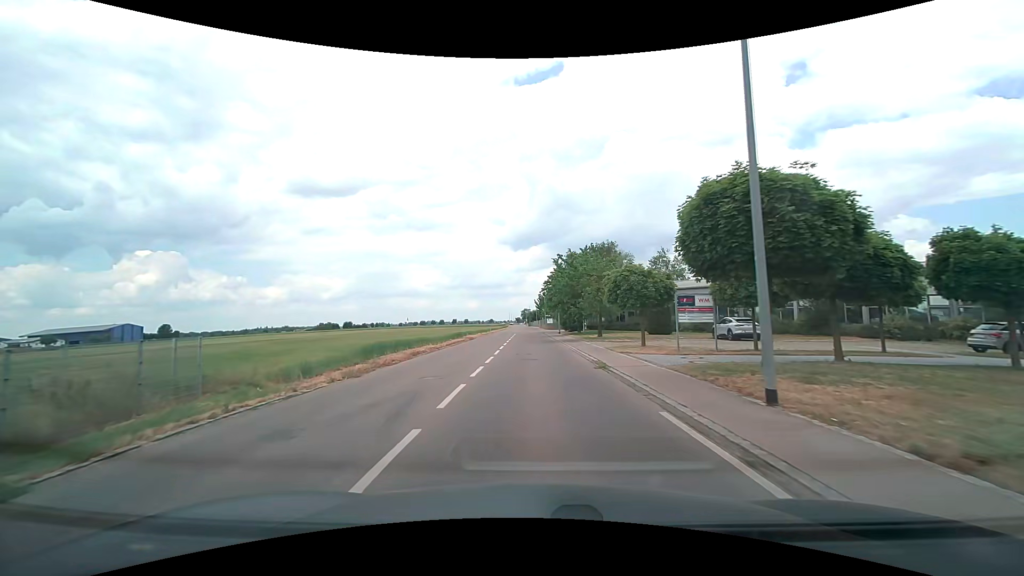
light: Day
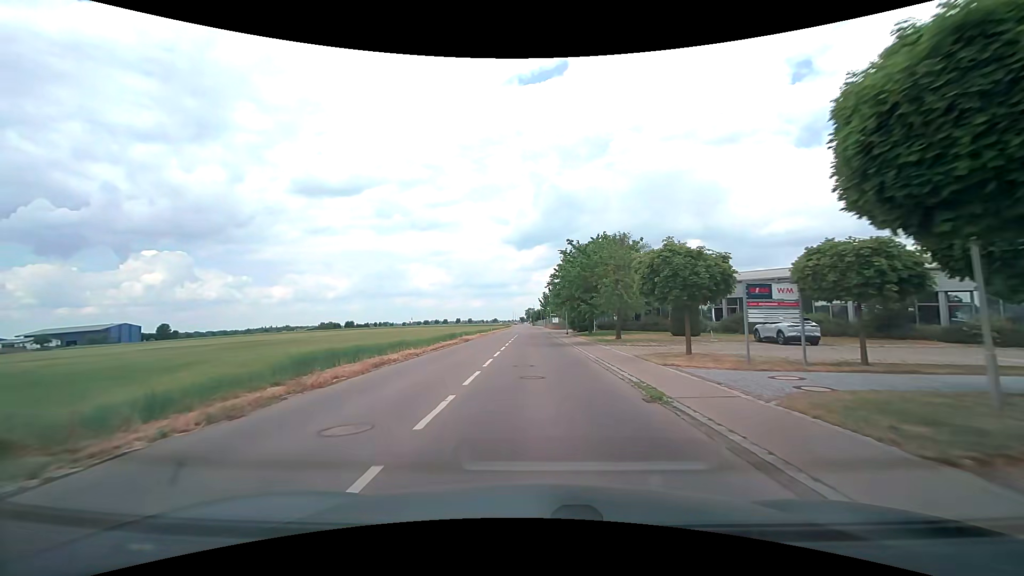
(0.0, +6.3) m; -1°
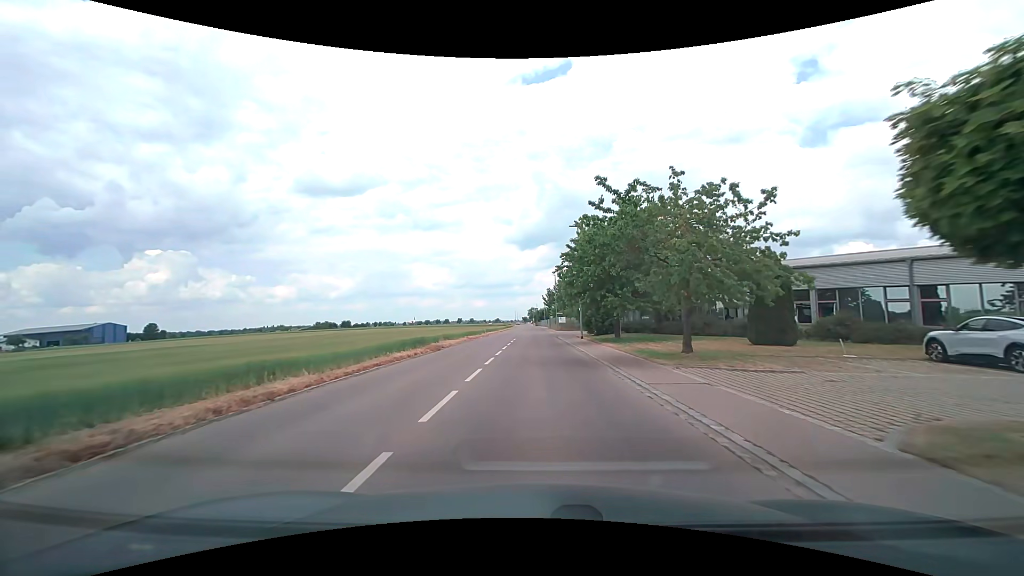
(0.0, +13.2) m; -1°
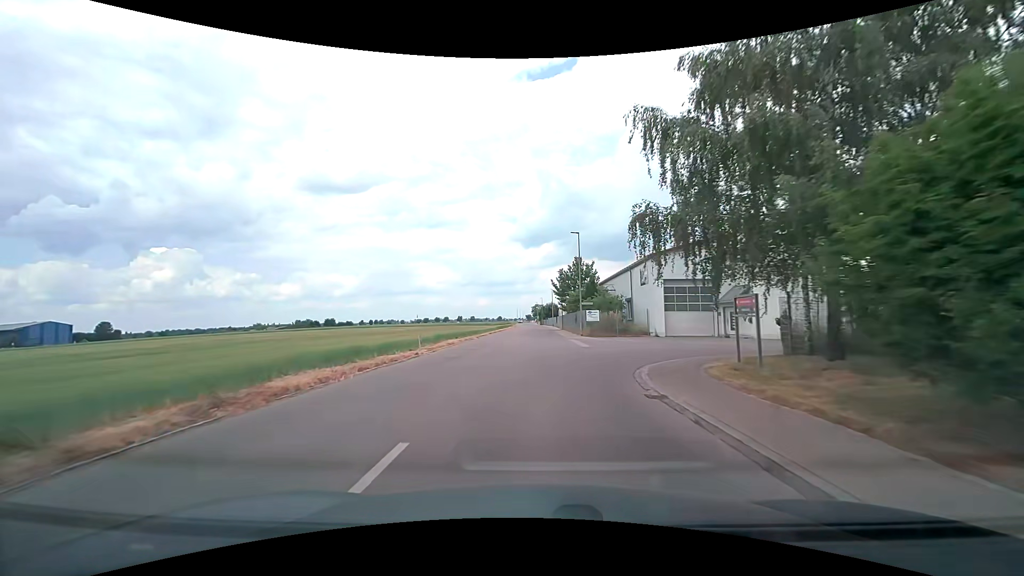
(0.0, +36.1) m; 0°
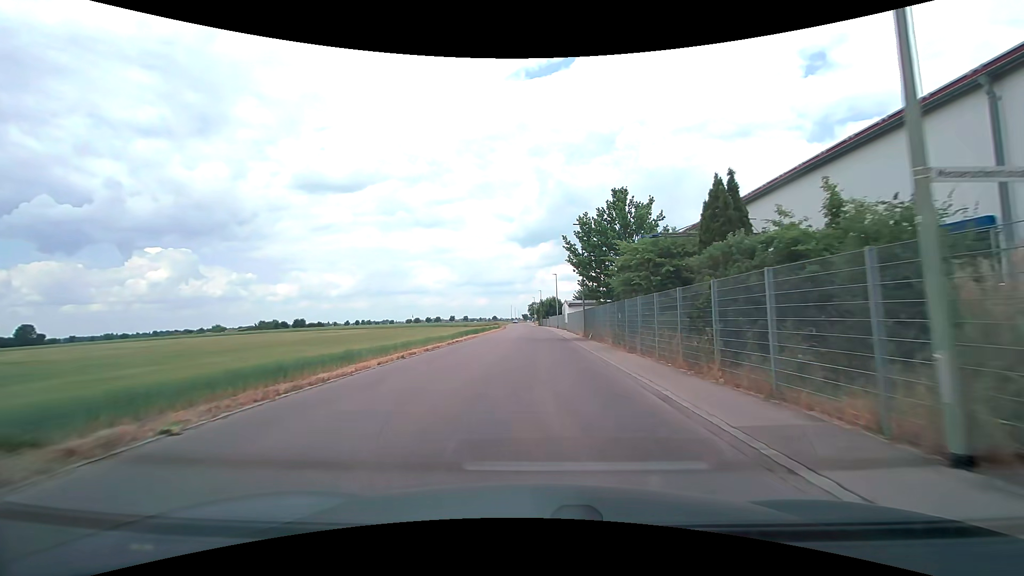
(0.0, +37.1) m; 0°
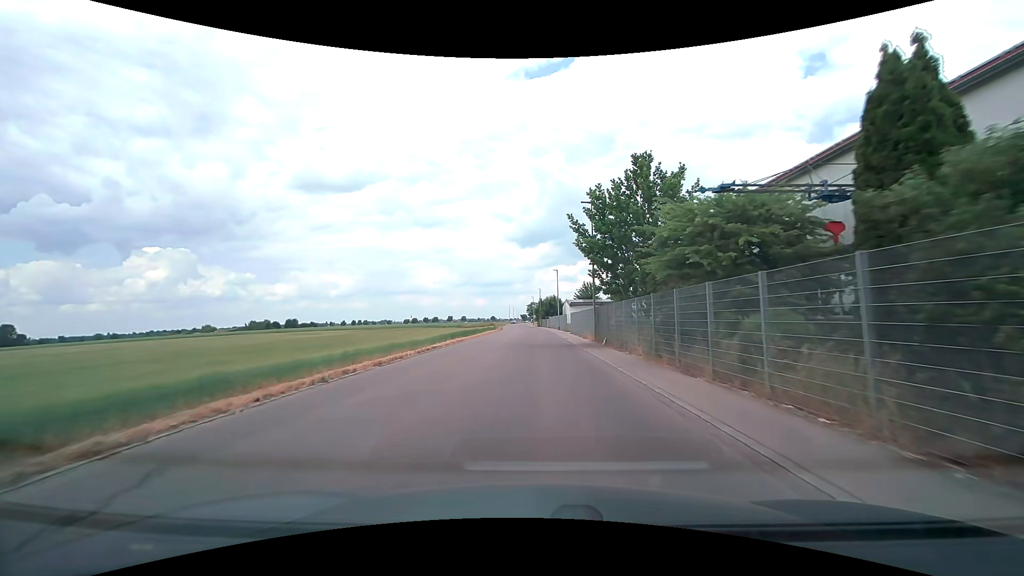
(0.0, +7.5) m; 0°
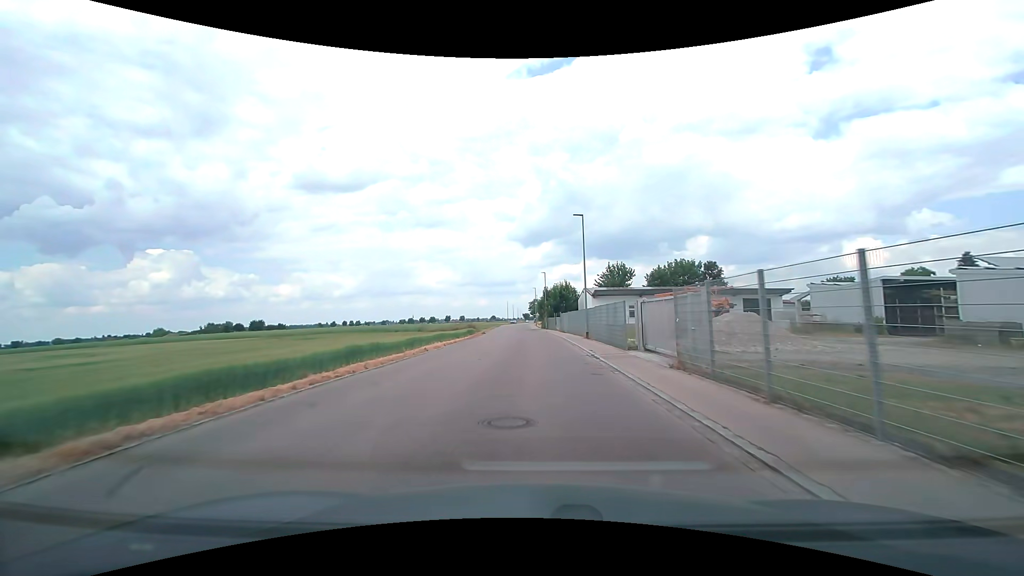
(0.0, +37.6) m; 0°
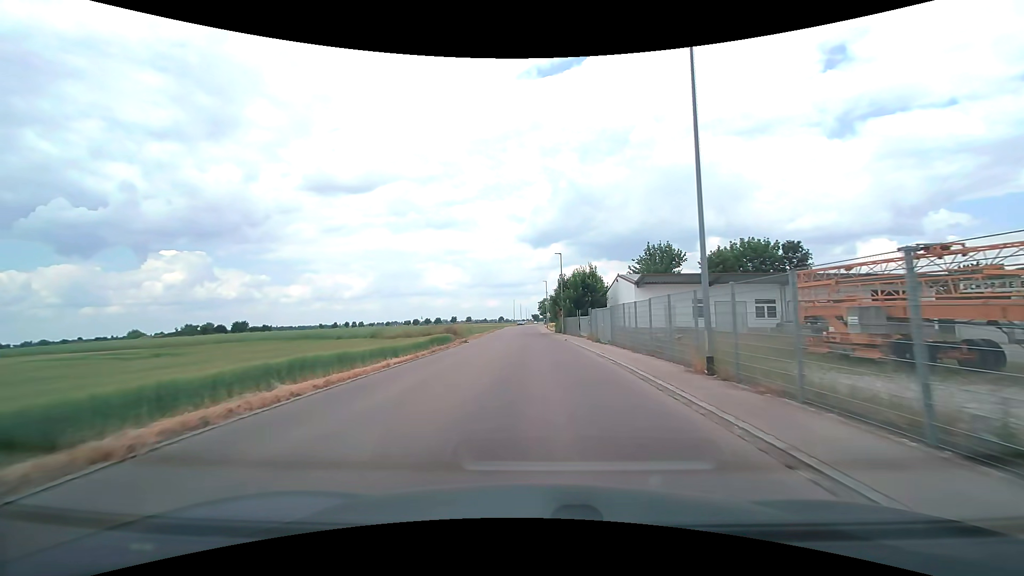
(-0.2, +22.8) m; -1°
(0, +10) (0, +20) (0, +30) (0, +40) (-1, +50) (-1, +60) (-1, +70) (-1, +80) (-1, +90) (-1, +100) m
